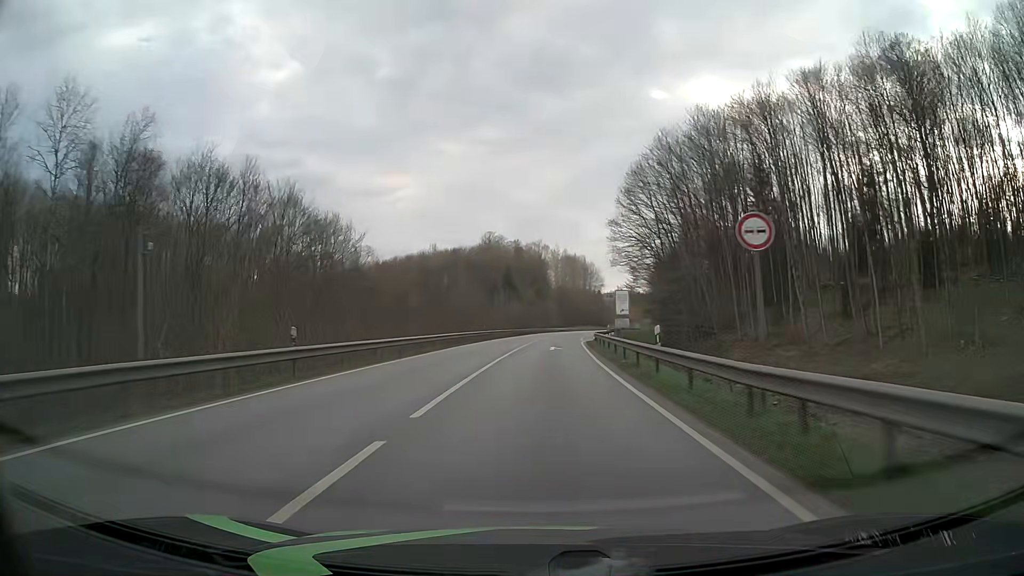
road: primary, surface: asphalt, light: Day
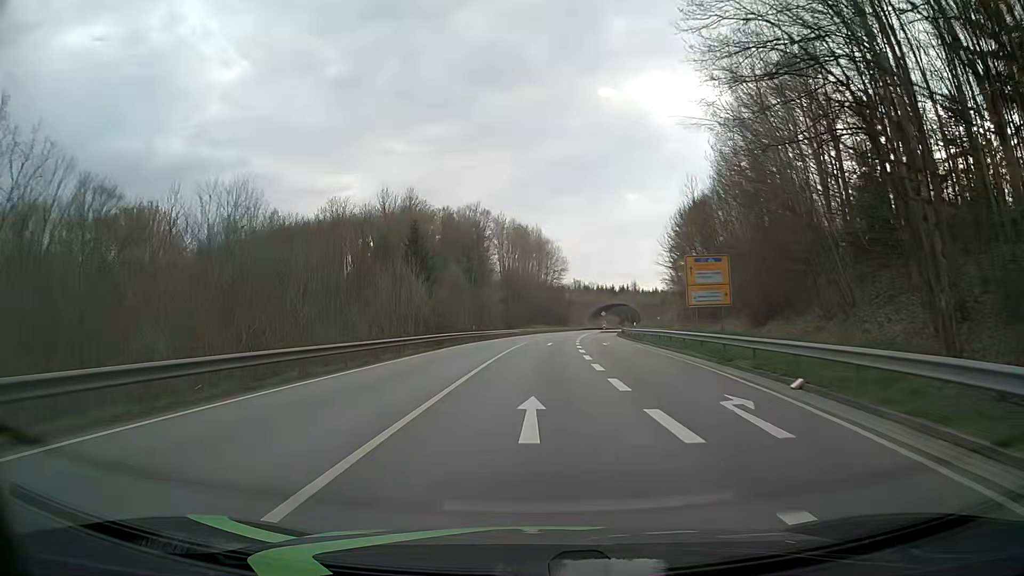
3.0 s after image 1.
(+2.4, +62.8) m; +4°
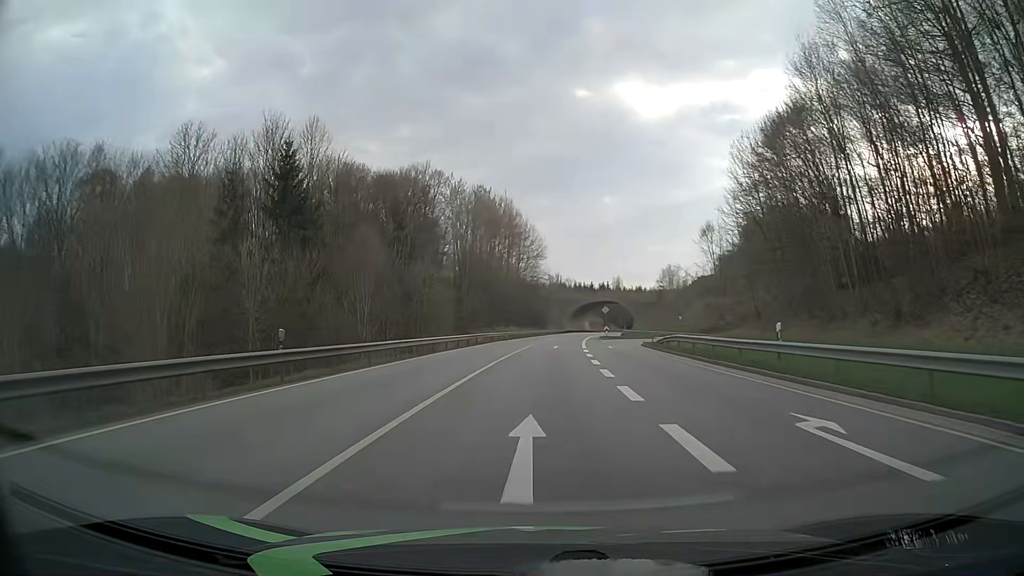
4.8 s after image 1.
(+0.7, +37.7) m; +2°
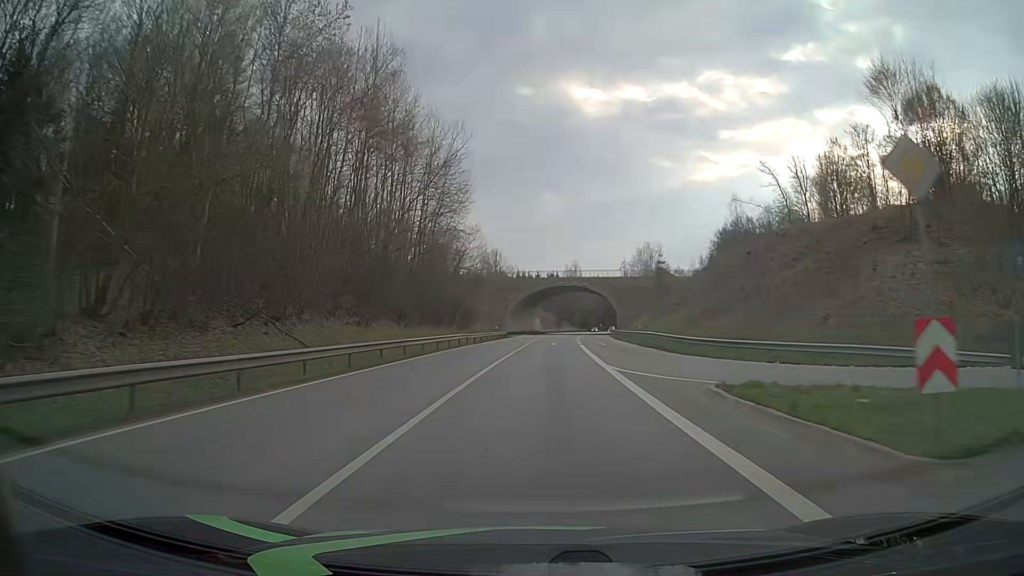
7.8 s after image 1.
(+2.9, +62.8) m; +5°
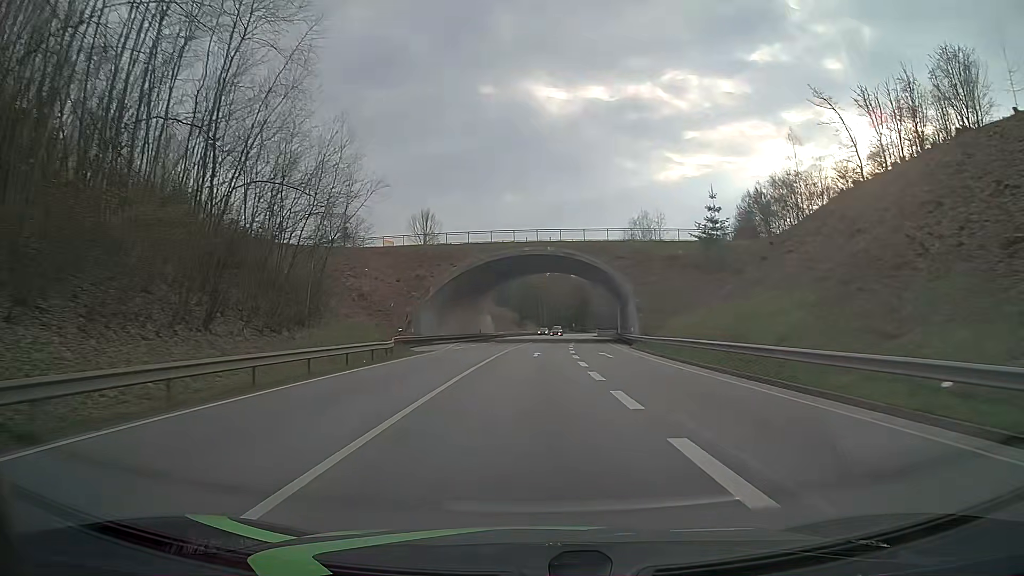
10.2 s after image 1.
(+1.6, +50.1) m; +3°
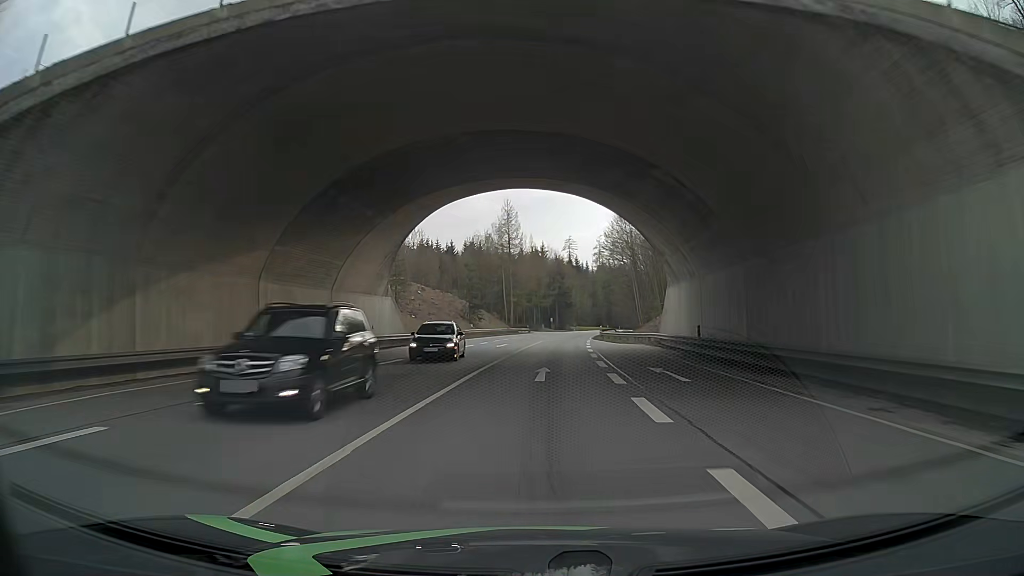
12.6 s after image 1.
(+1.1, +50.2) m; +3°
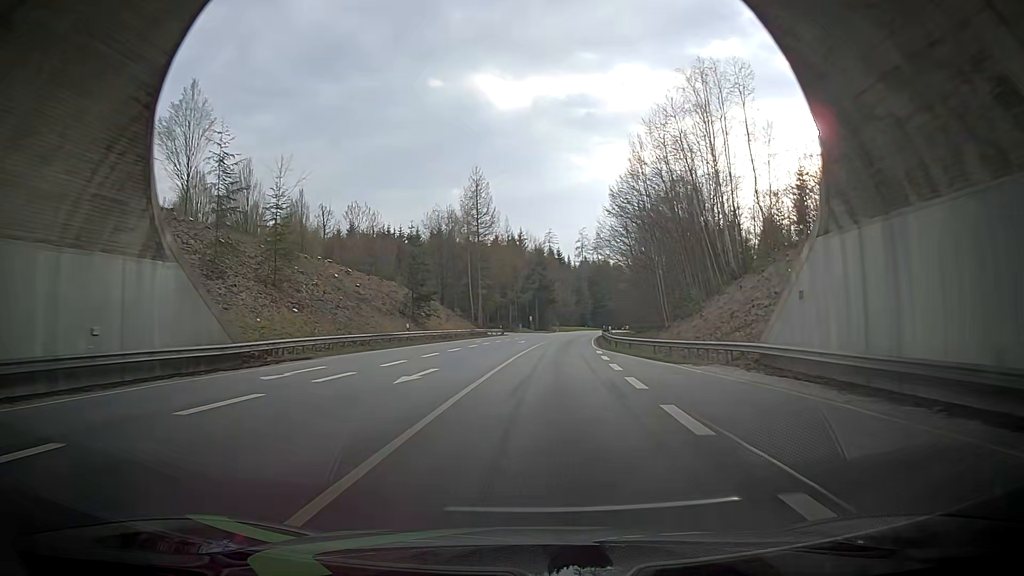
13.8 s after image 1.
(+0.3, +25.1) m; +1°
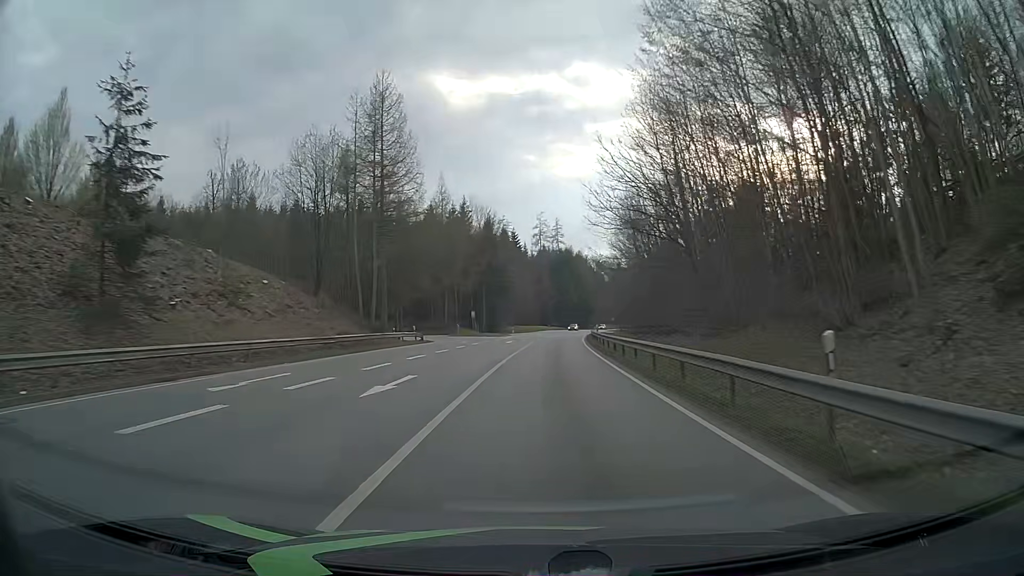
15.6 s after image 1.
(+1.4, +37.6) m; +5°
(0, +10) (0, +20) (+1, +30) (+1, +40) (+2, +50) (+3, +60) (+3, +70) (+4, +80) (+5, +90) (+6, +100) m
